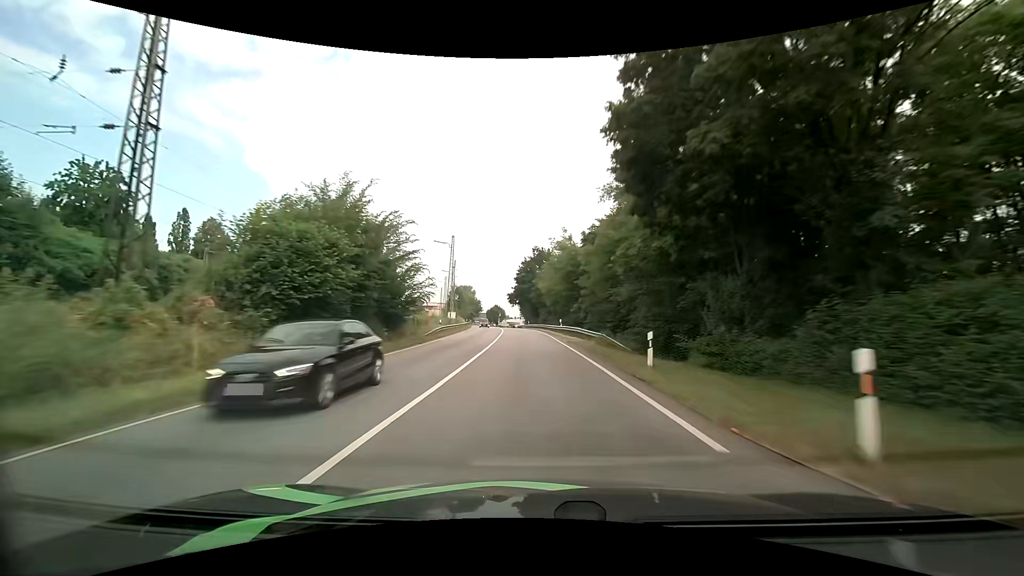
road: primary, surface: asphalt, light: Day
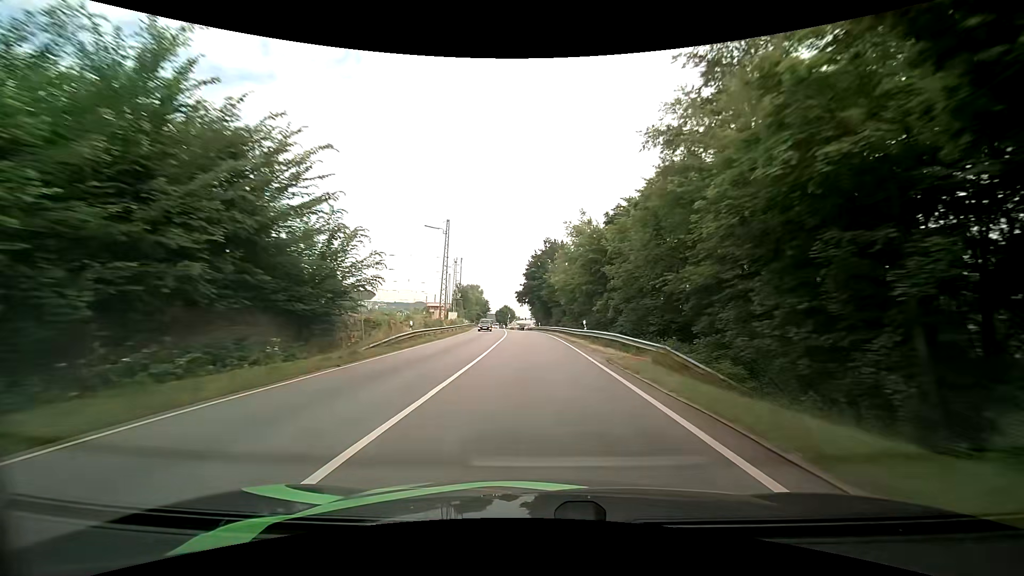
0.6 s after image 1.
(-0.1, +13.0) m; -1°
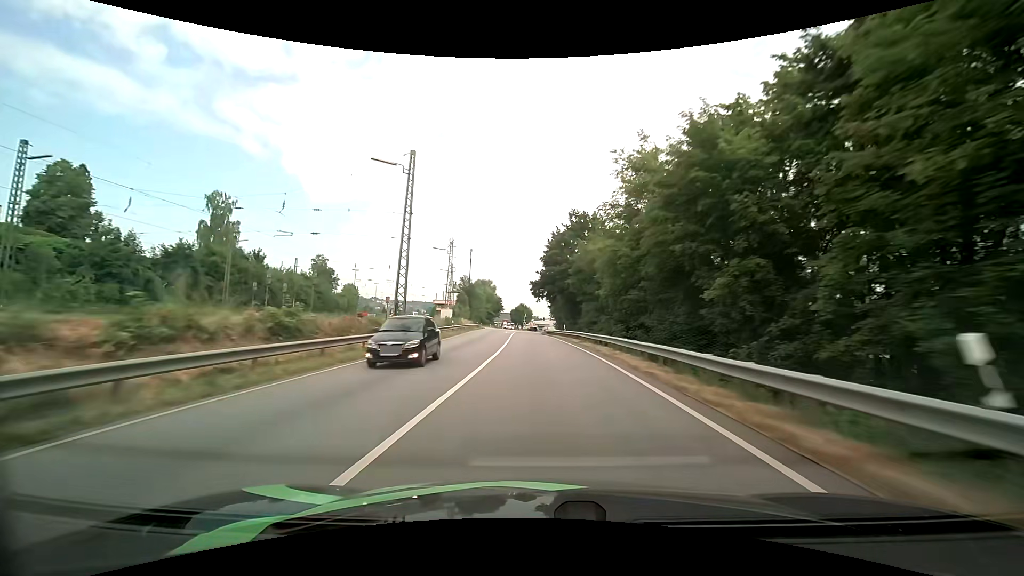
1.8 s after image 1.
(-0.6, +25.8) m; -2°
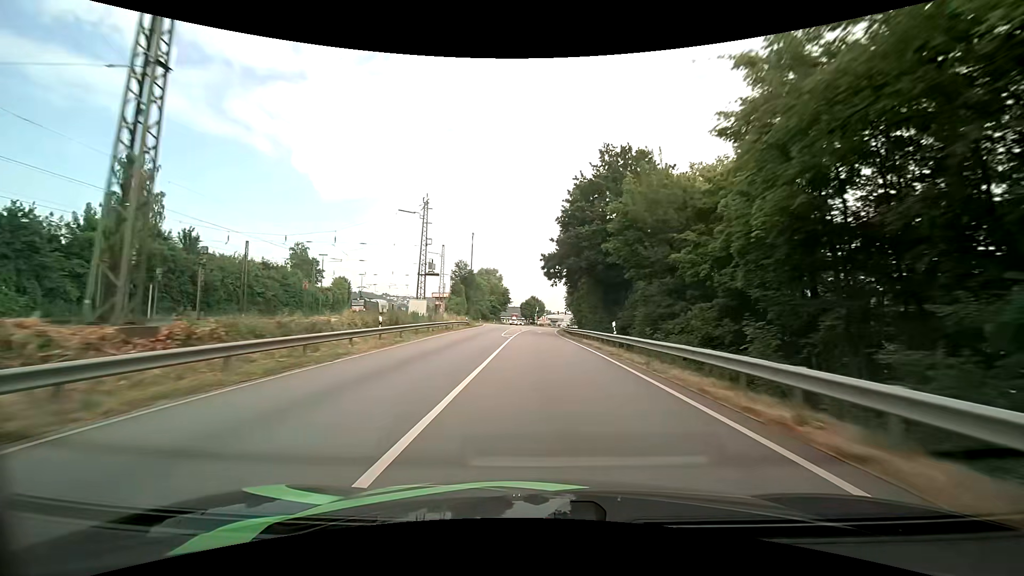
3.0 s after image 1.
(-0.4, +25.1) m; -2°
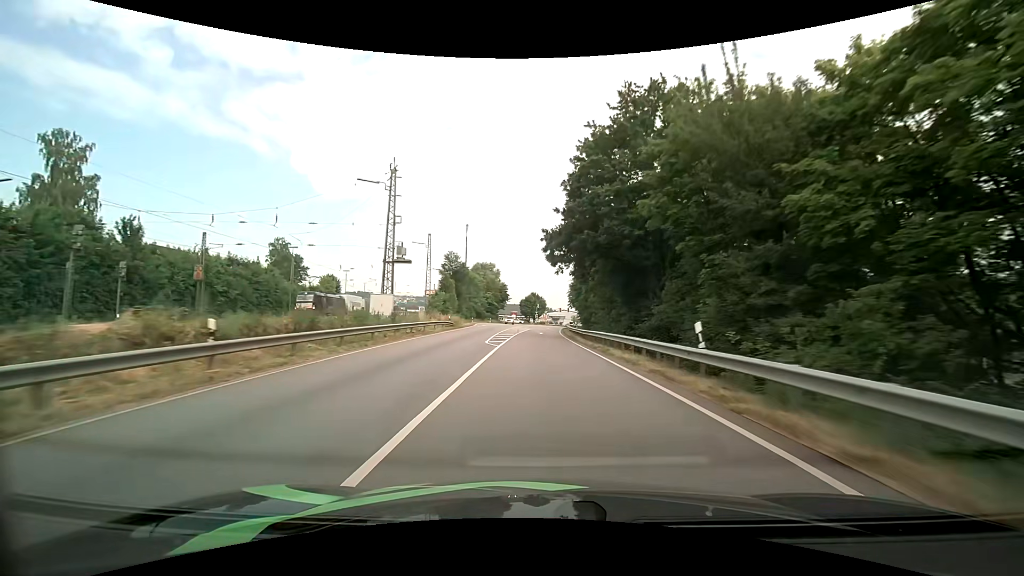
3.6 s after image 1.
(0.0, +12.0) m; 0°
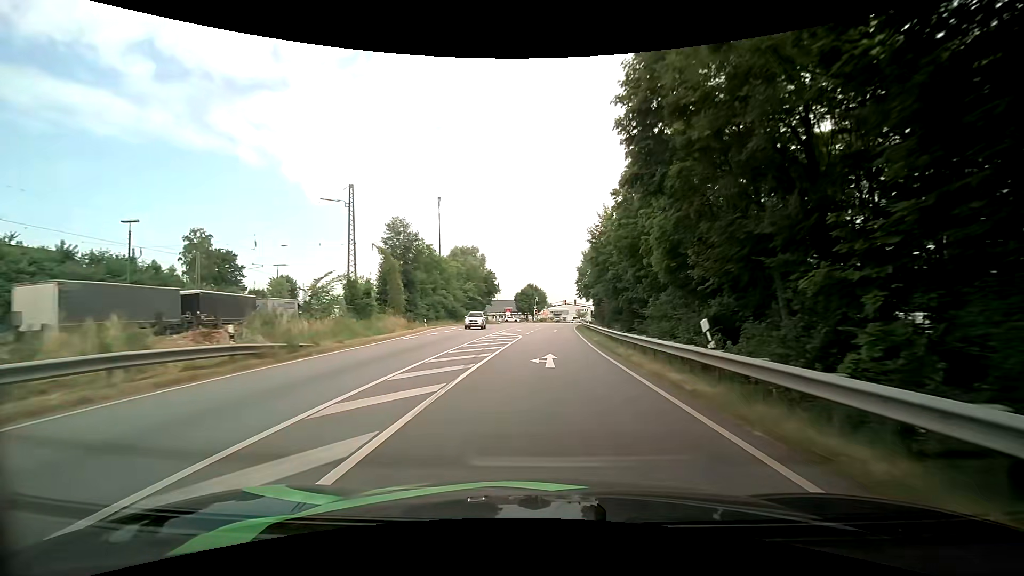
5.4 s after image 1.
(0.0, +33.4) m; 0°
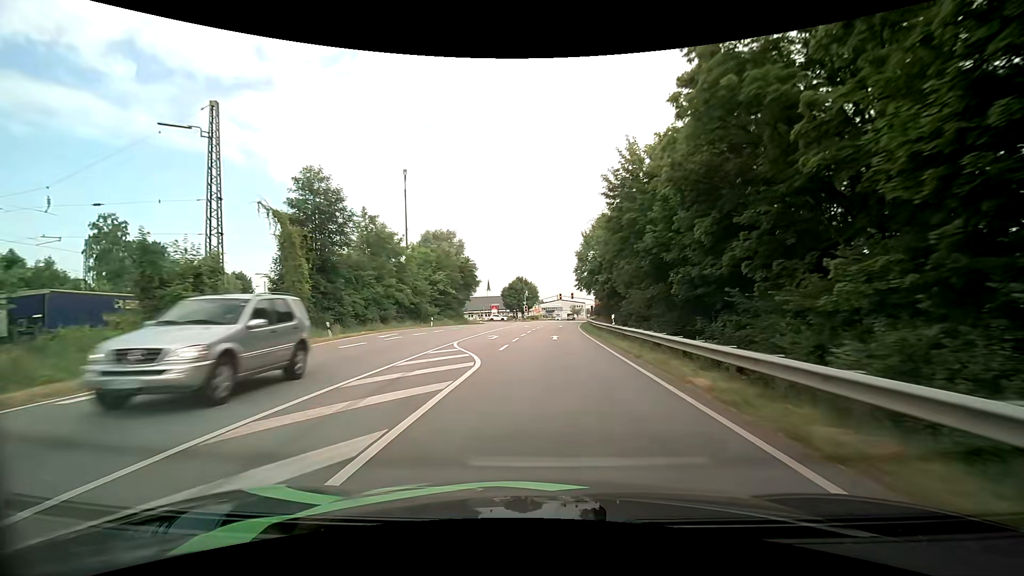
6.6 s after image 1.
(+0.2, +20.0) m; +1°
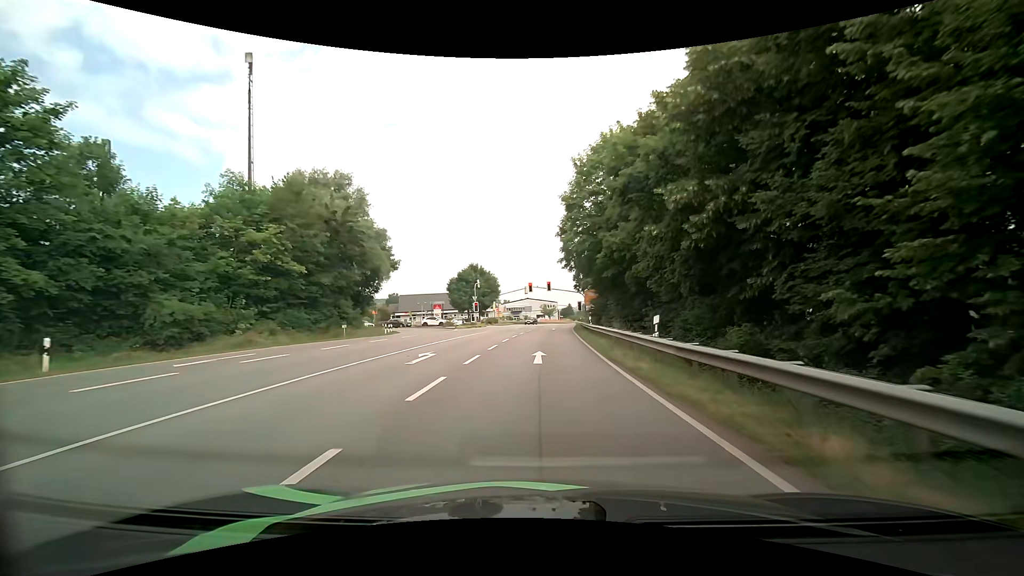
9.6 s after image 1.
(+1.2, +39.3) m; +4°
(0, +10) (0, +20) (0, +30) (+1, +40) (+1, +50) (+2, +60) (+3, +70) (+4, +80) (+5, +90) (+6, +100) m
